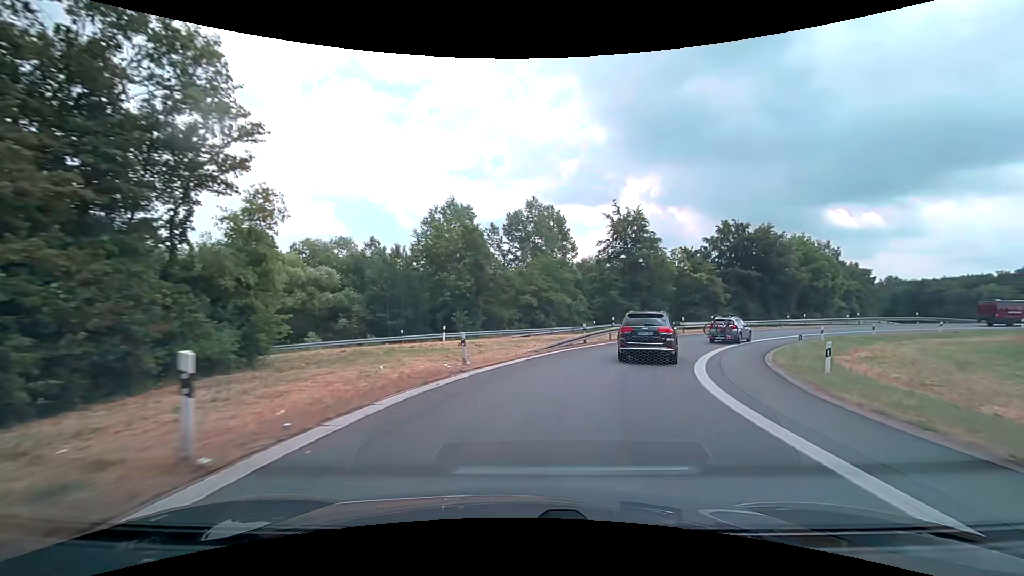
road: motorway_link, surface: asphalt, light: Day
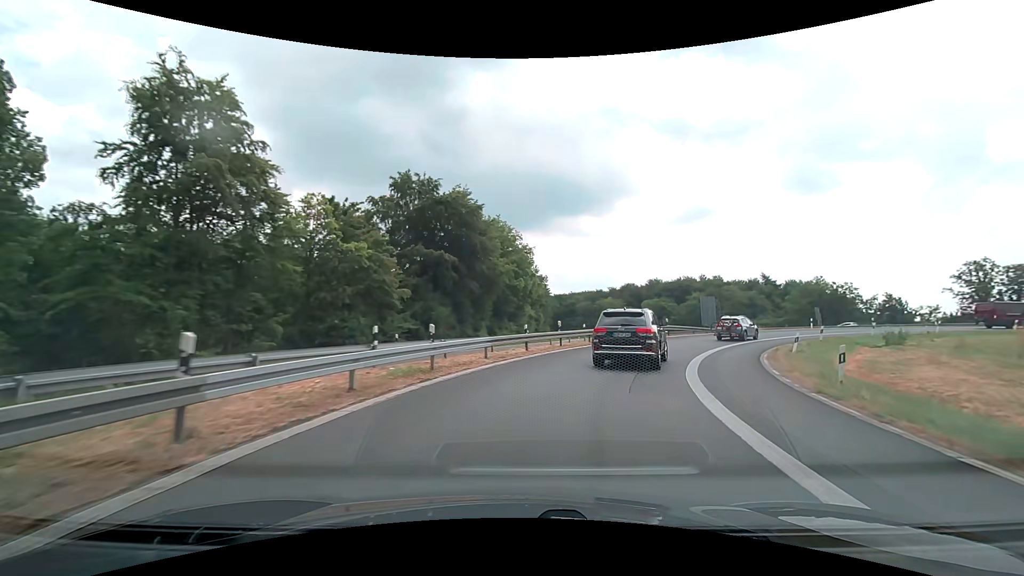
(+11.6, +33.6) m; +37°
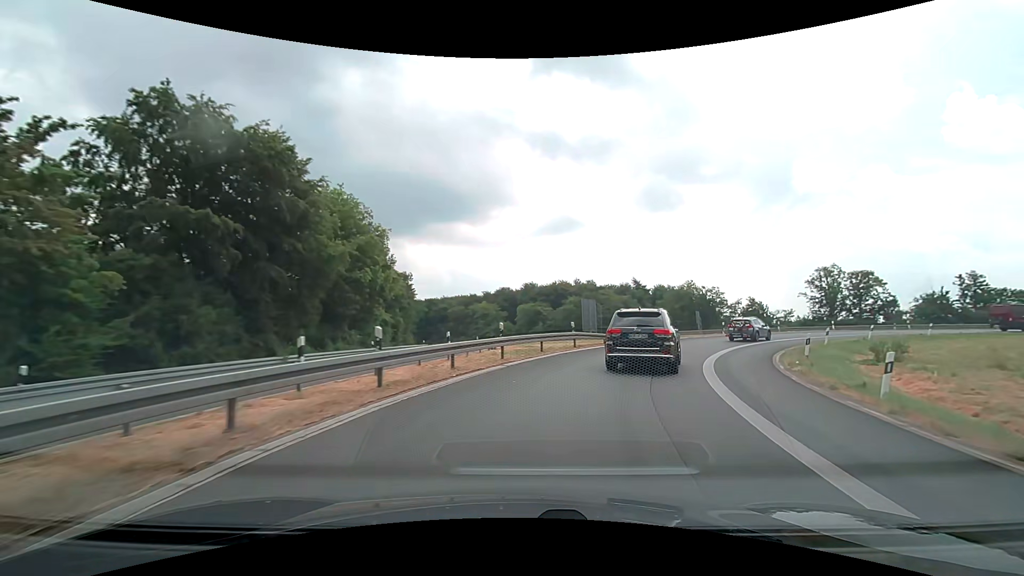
(+1.8, +14.3) m; +14°
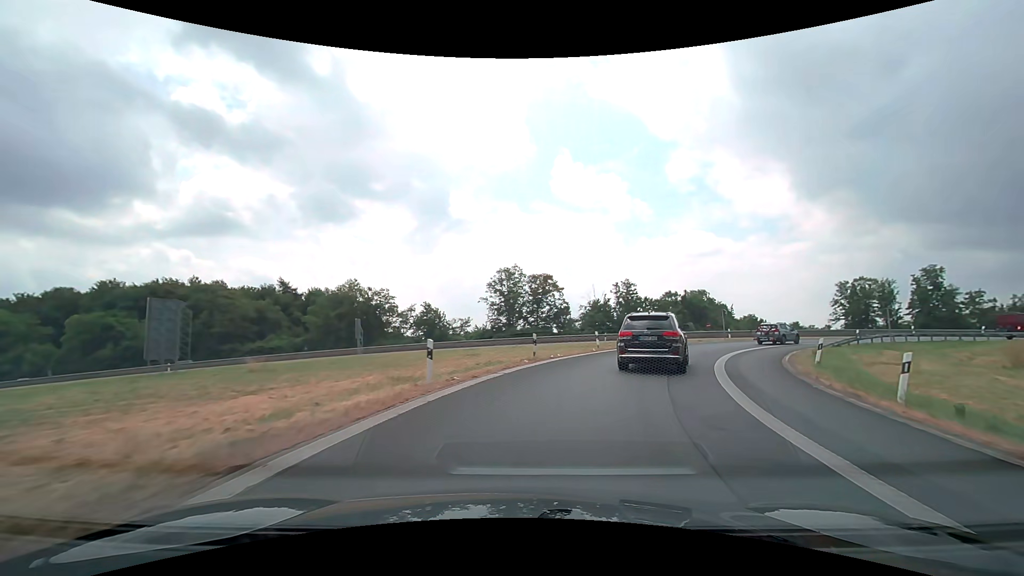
(+10.6, +32.6) m; +37°
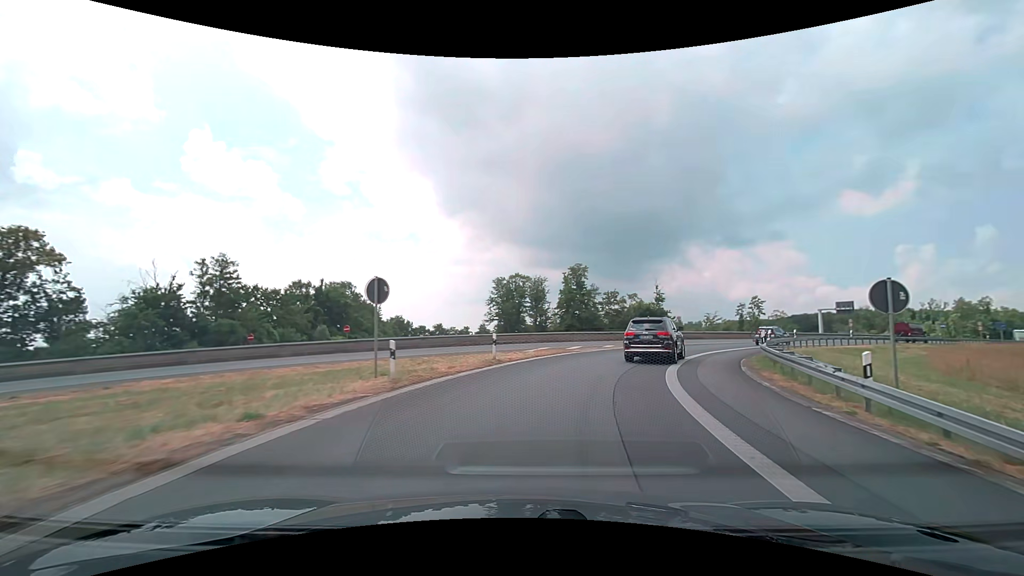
(+11.4, +32.4) m; +39°
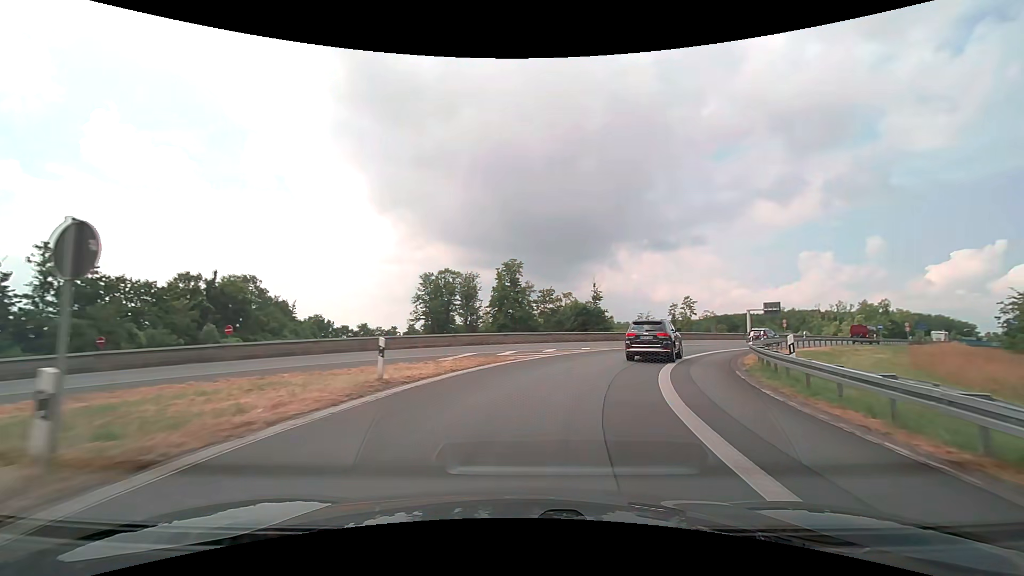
(+0.4, +7.3) m; +7°
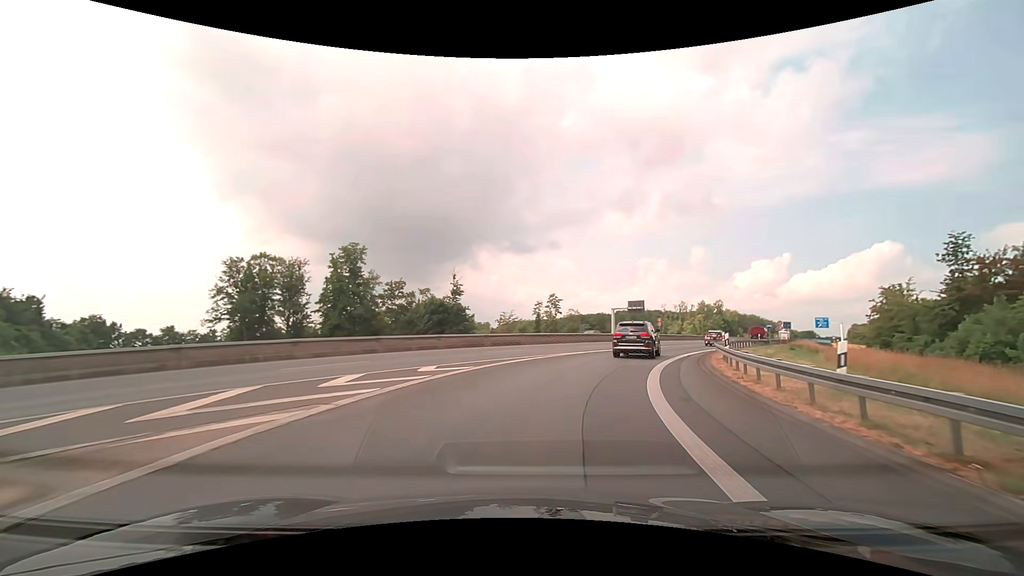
(+2.1, +15.1) m; +15°
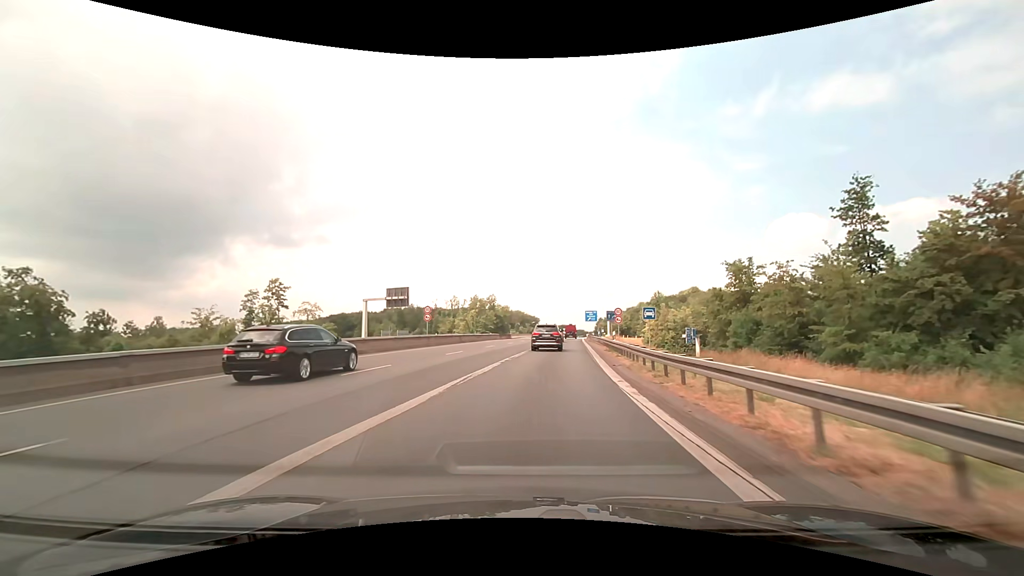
(+8.6, +32.9) m; +26°
(0, +10) (+1, +20) (+2, +30) (+3, +40) (+4, +50) (+5, +60) (+6, +70) (+7, +80) (+8, +90) (+9, +100) m
